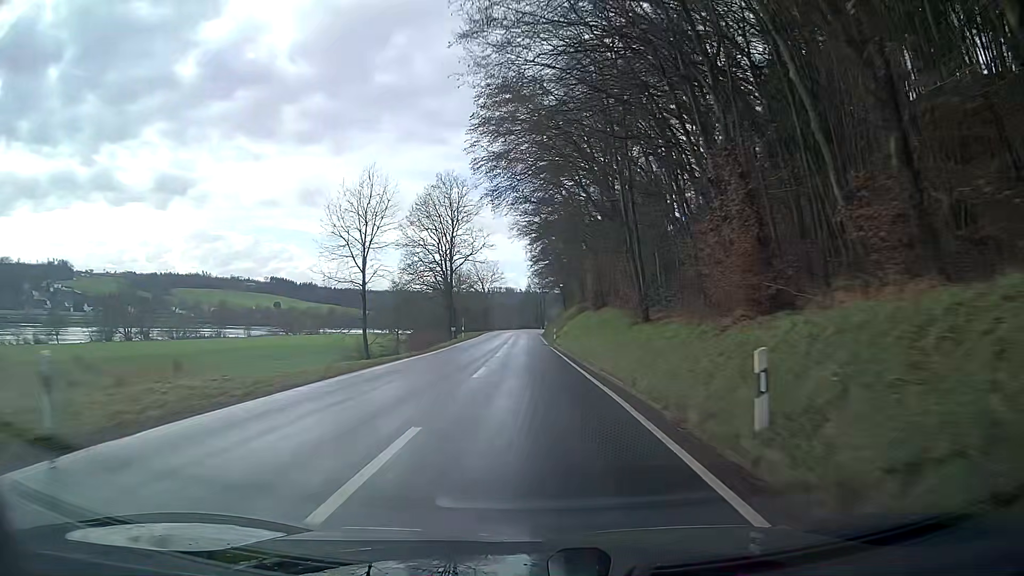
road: secondary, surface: asphalt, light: Day
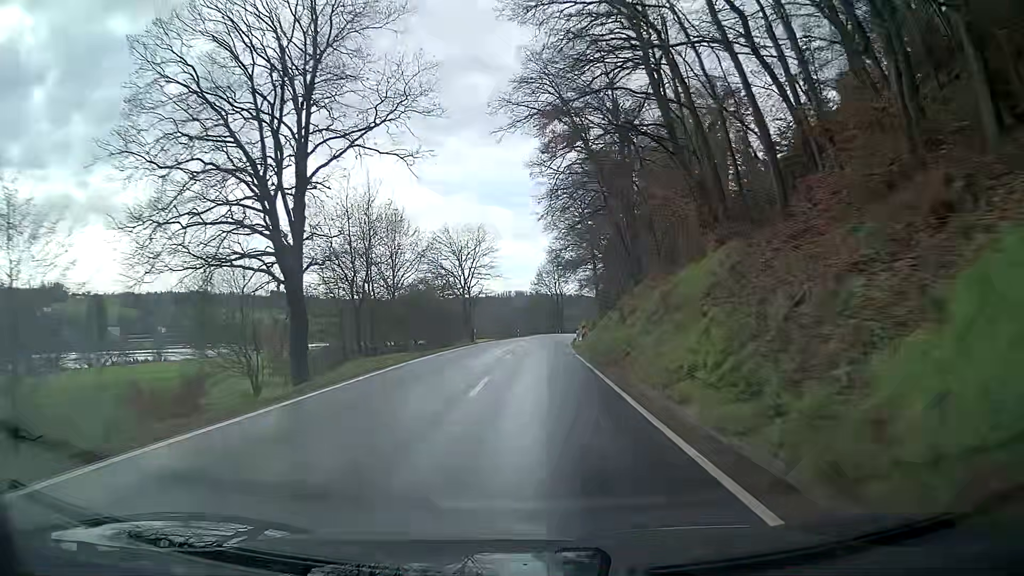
(-0.7, +52.2) m; -1°
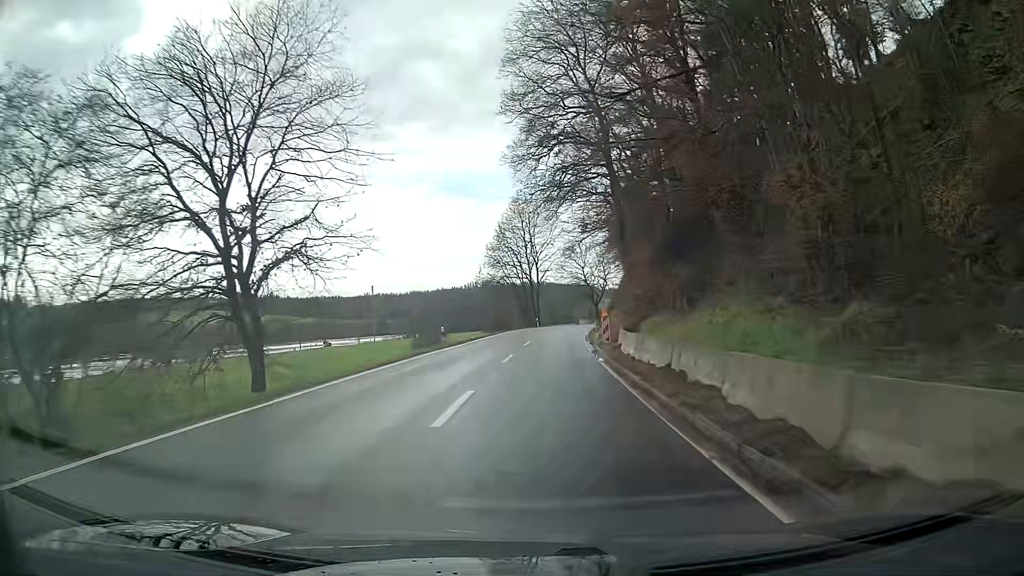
(+0.9, +51.7) m; +3°
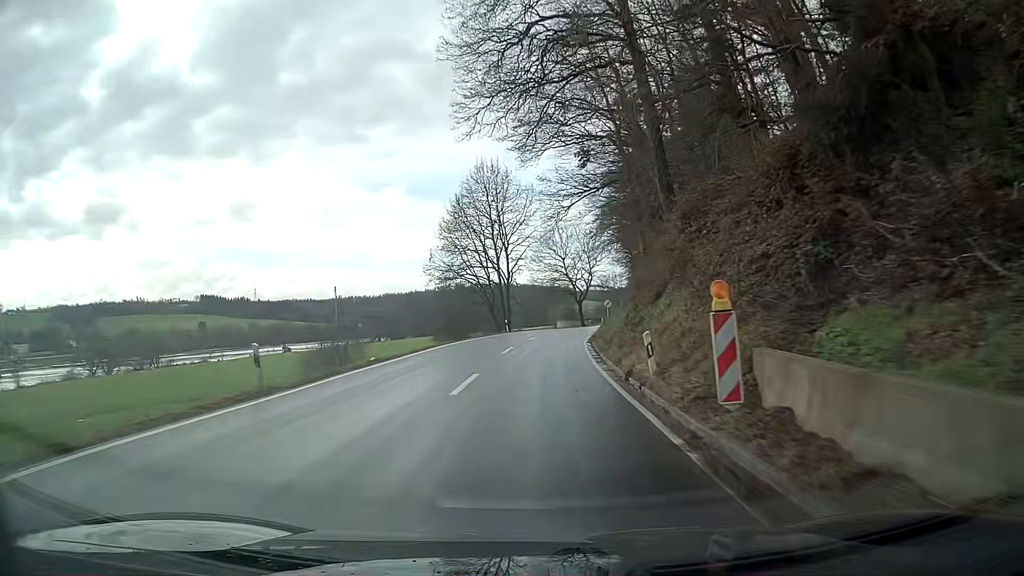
(+0.4, +20.7) m; +2°
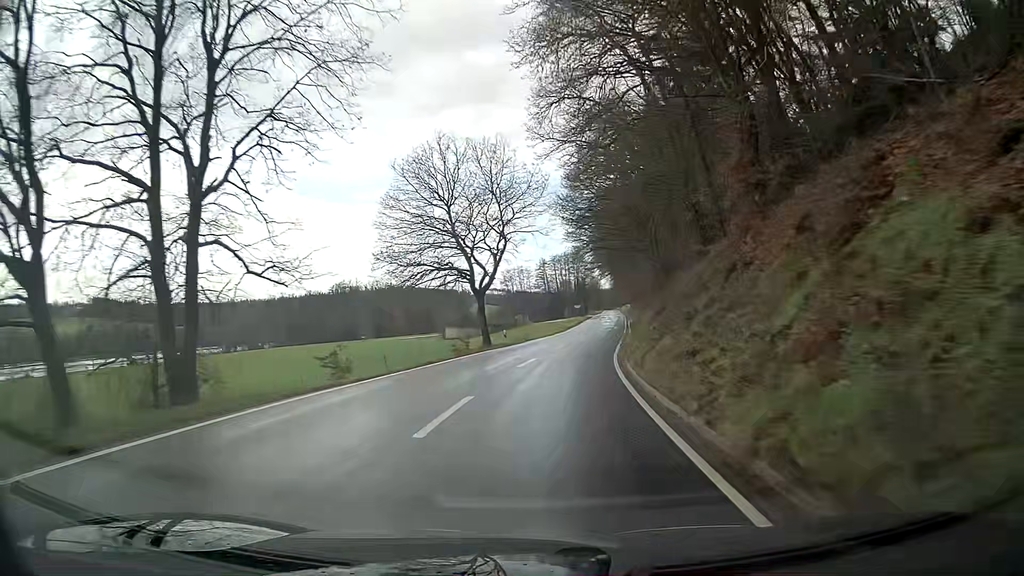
(+3.7, +51.9) m; +10°
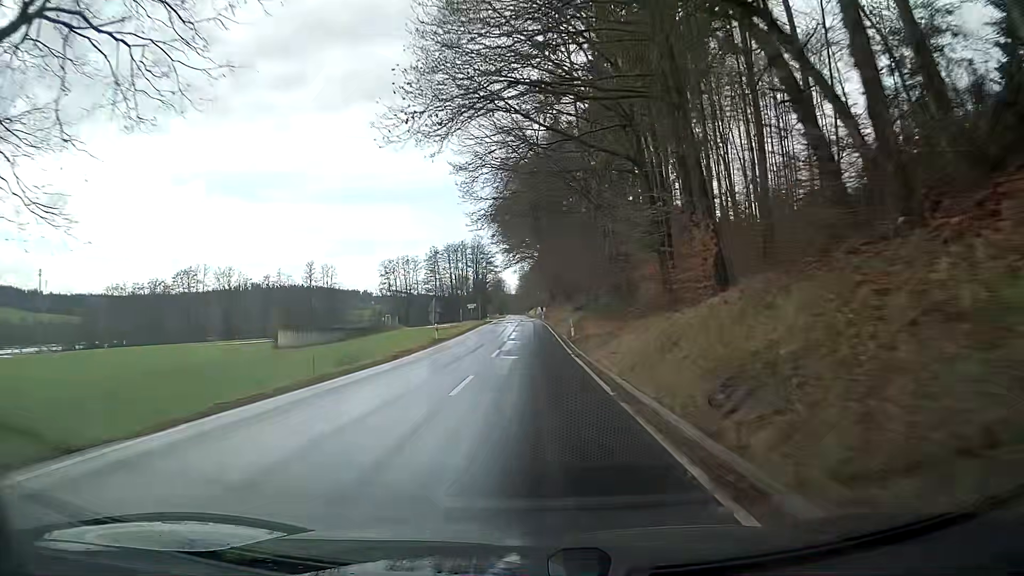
(+3.4, +43.5) m; +7°
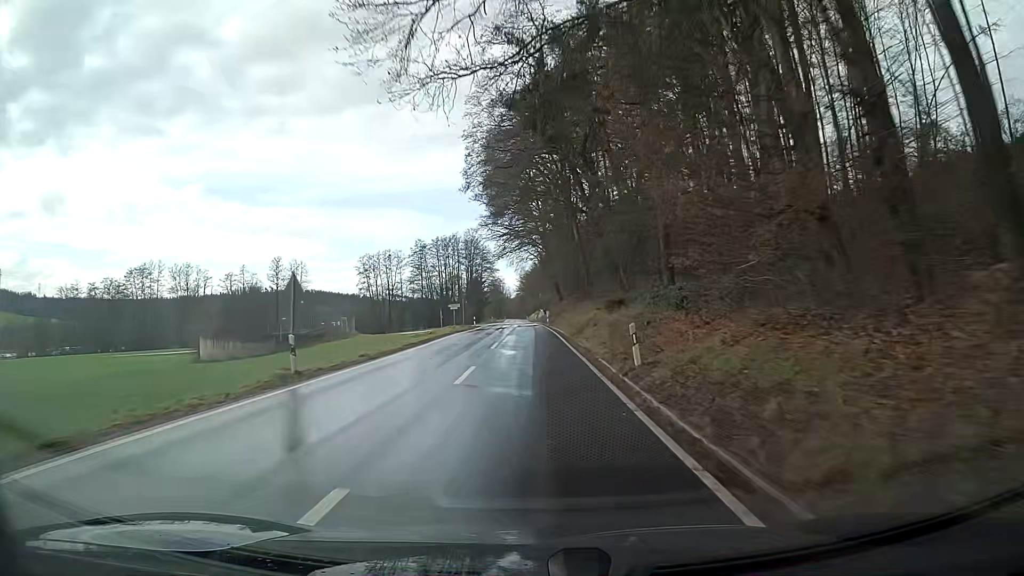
(0.0, +23.2) m; 0°
